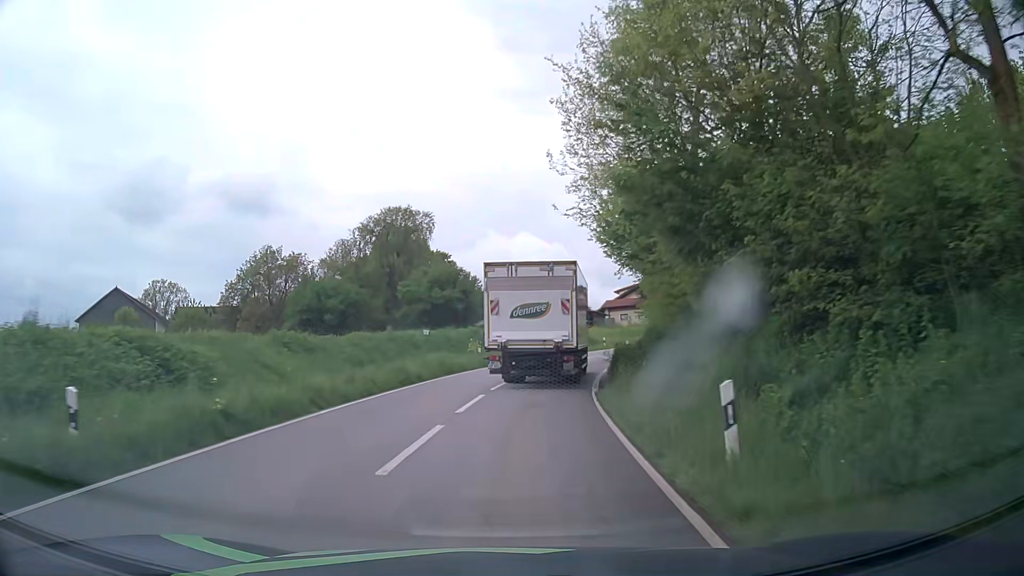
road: tertiary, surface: asphalt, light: Day
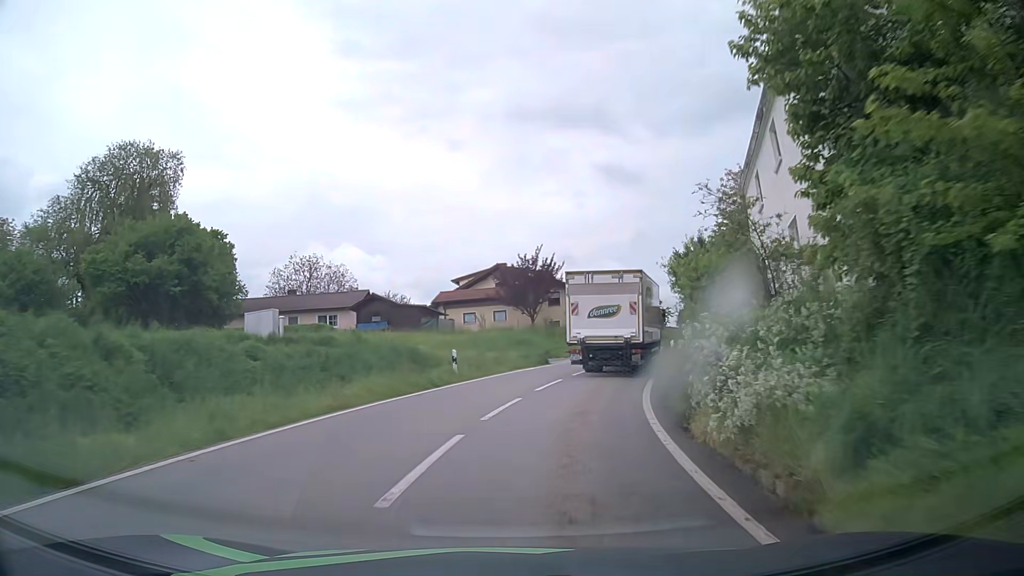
(+4.1, +36.9) m; +15°
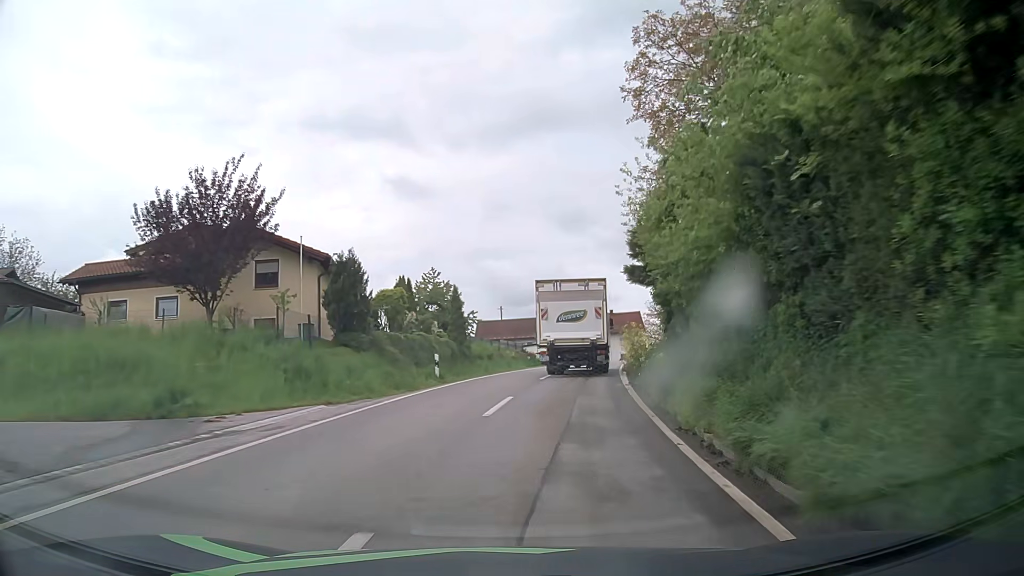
(+4.8, +29.2) m; +18°
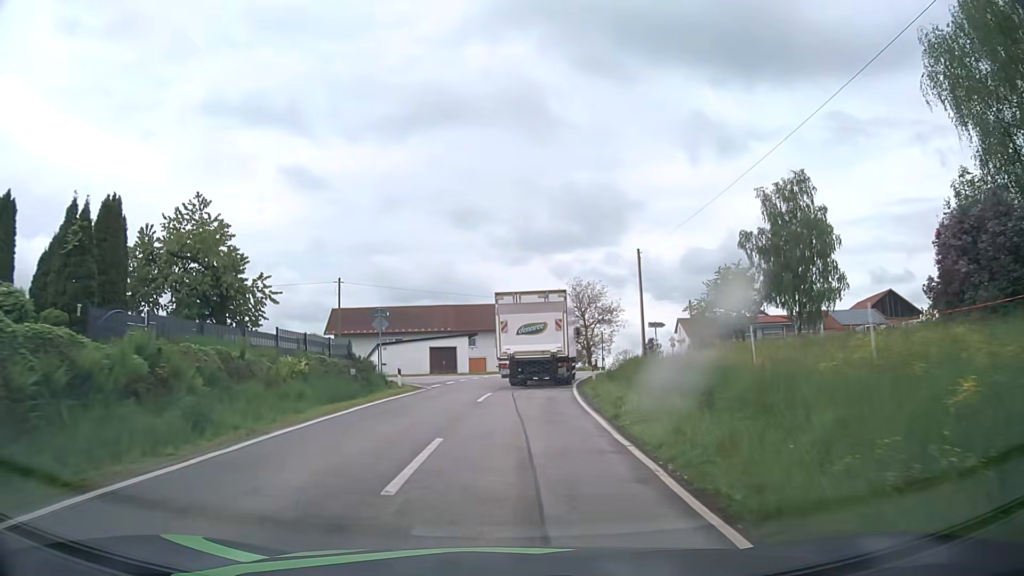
(+3.3, +29.9) m; +10°
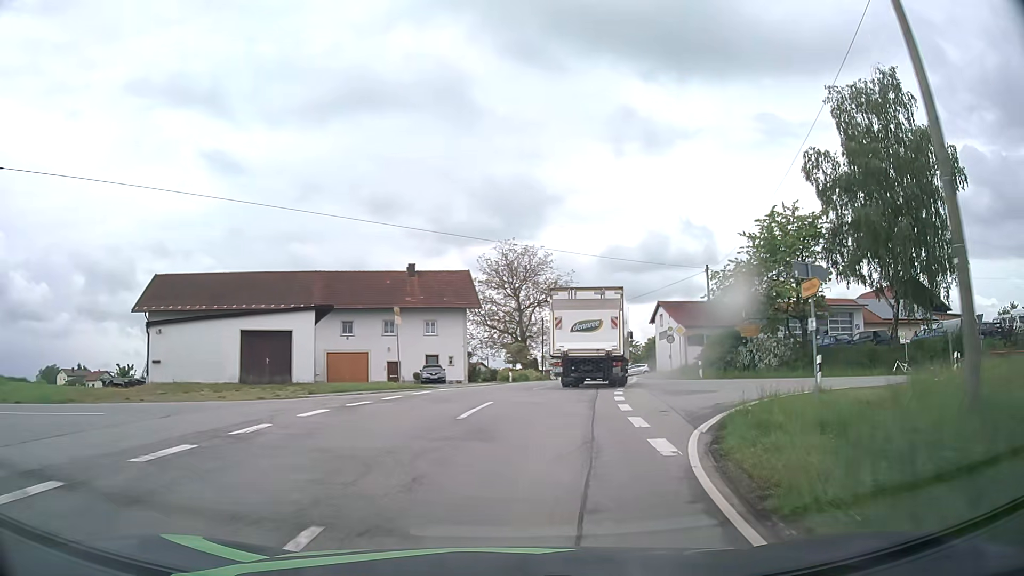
(+1.1, +29.8) m; +7°
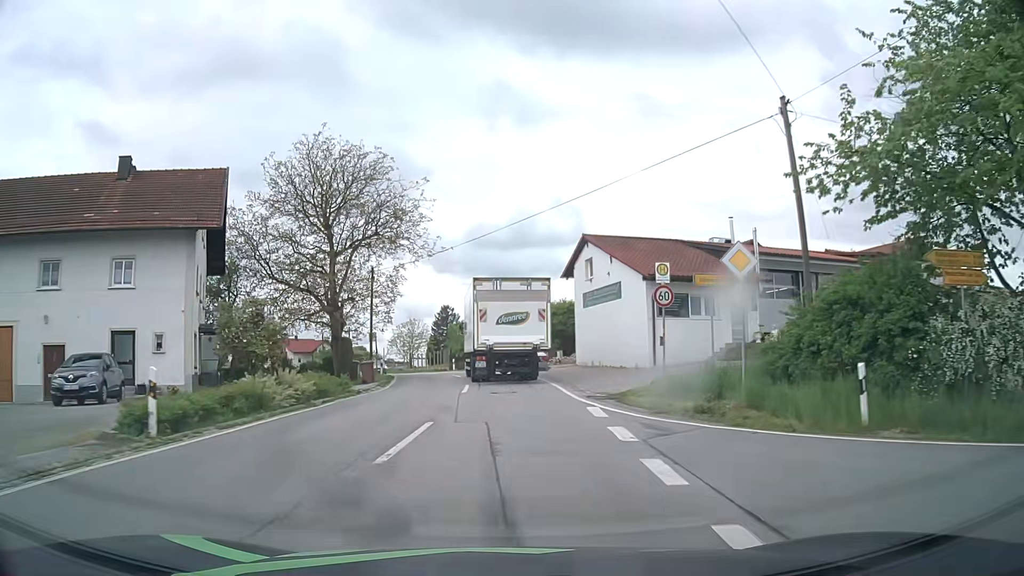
(+3.3, +29.2) m; +12°
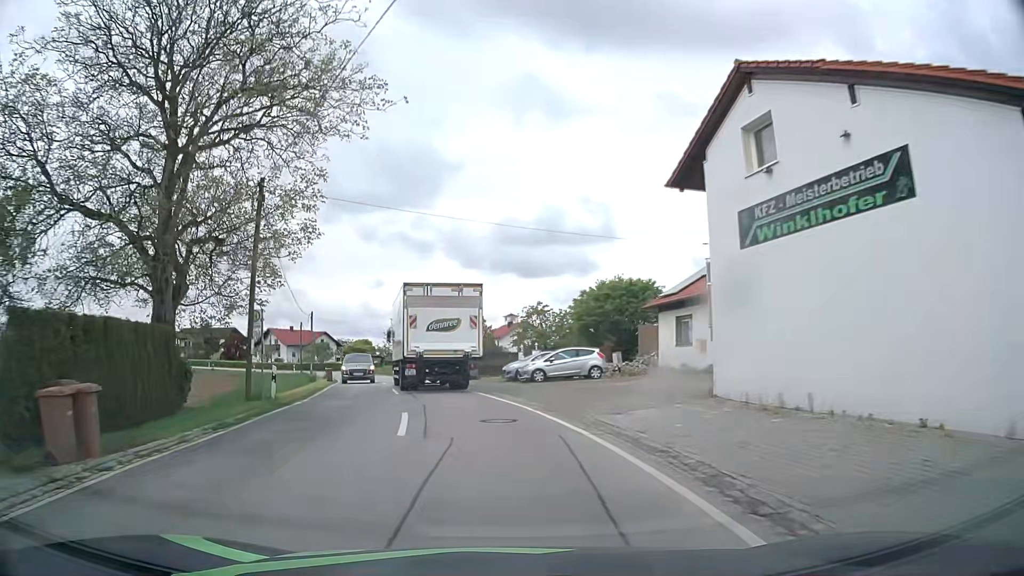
(-0.2, +21.5) m; -3°
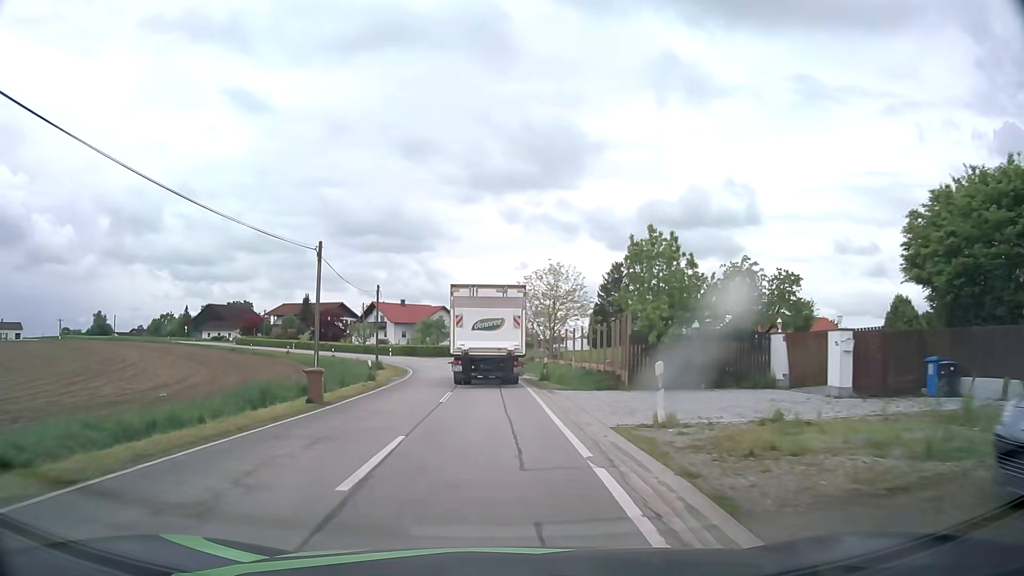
(-2.8, +28.2) m; -12°
(0, +10) (-1, +20) (-1, +30) (-2, +40) (-3, +50) (-6, +59) (-10, +69) (-15, +77) (-21, +85) (-27, +93) m
